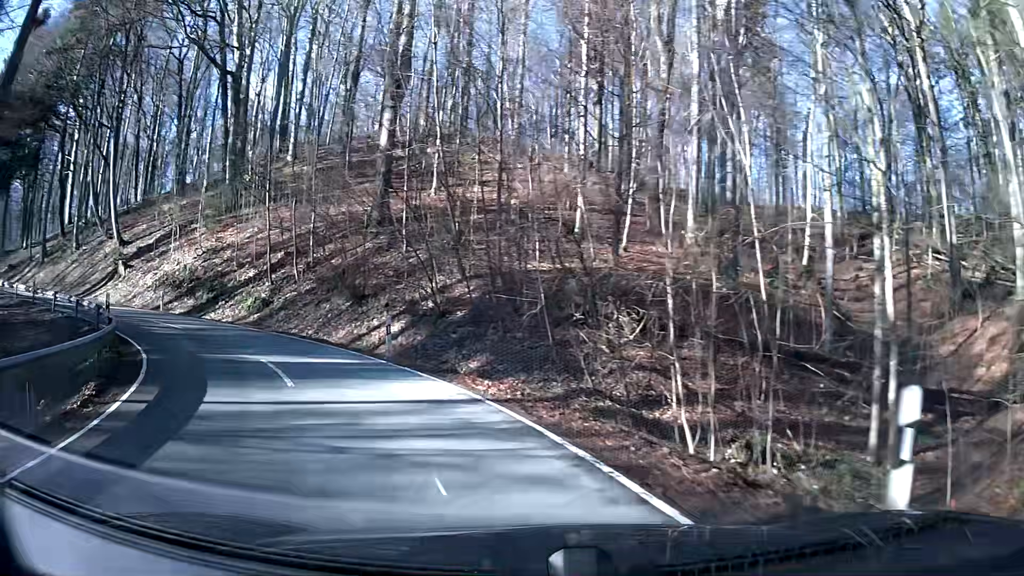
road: secondary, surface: asphalt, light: Day
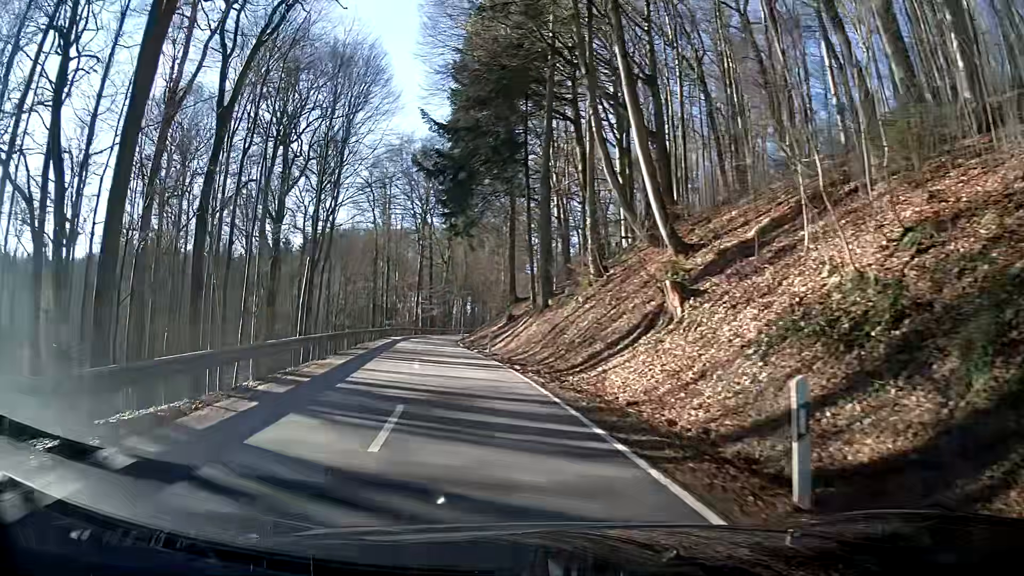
(-13.4, +24.2) m; -54°
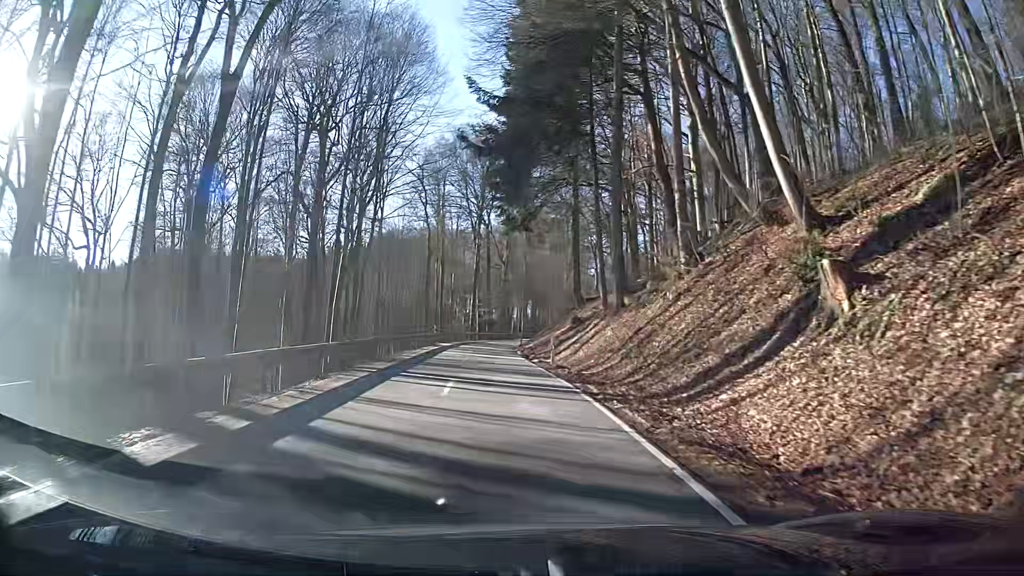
(-0.2, +6.5) m; -3°
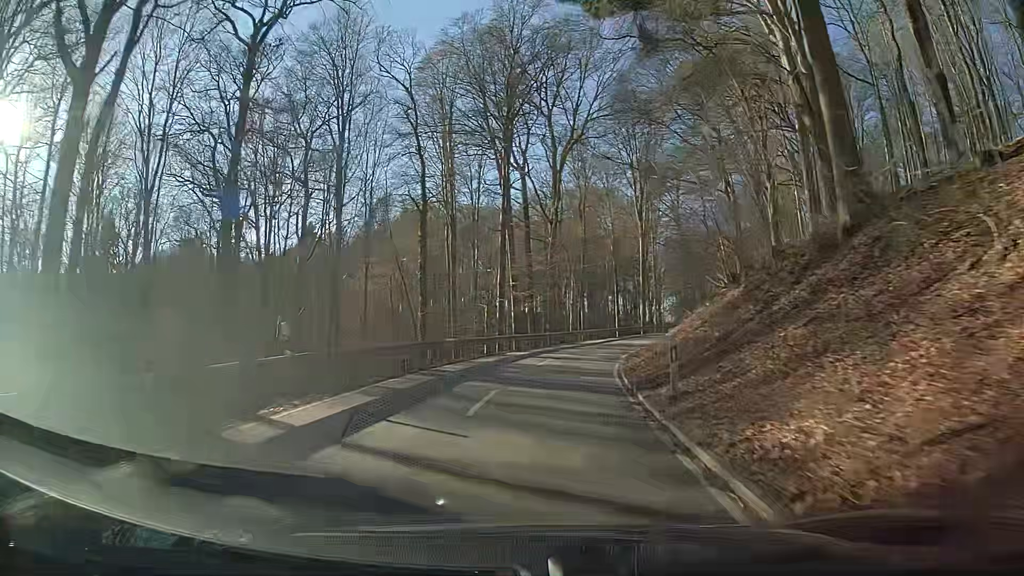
(-1.9, +39.5) m; -6°
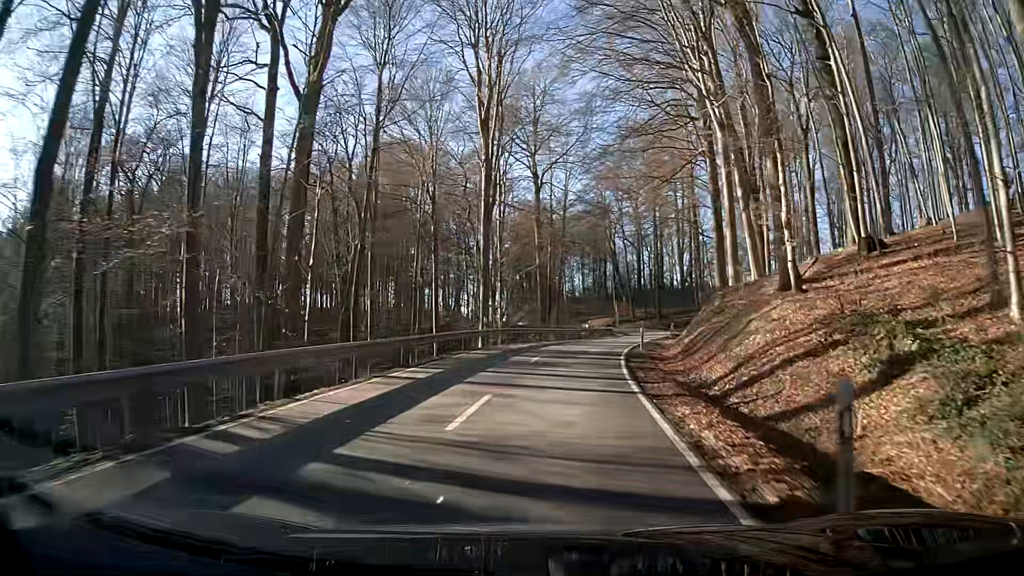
(+4.6, +37.3) m; +17°
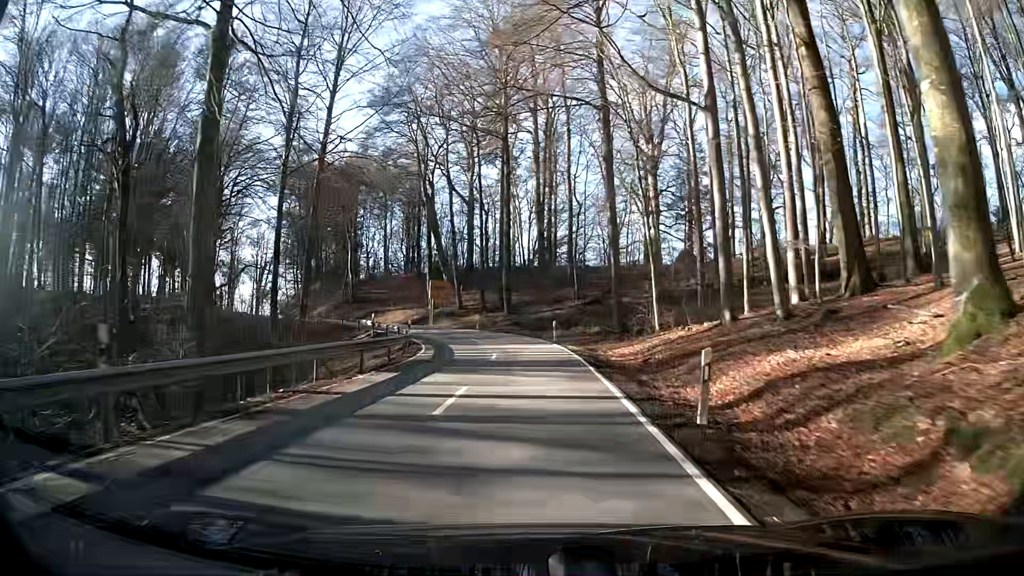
(+8.1, +45.7) m; +16°
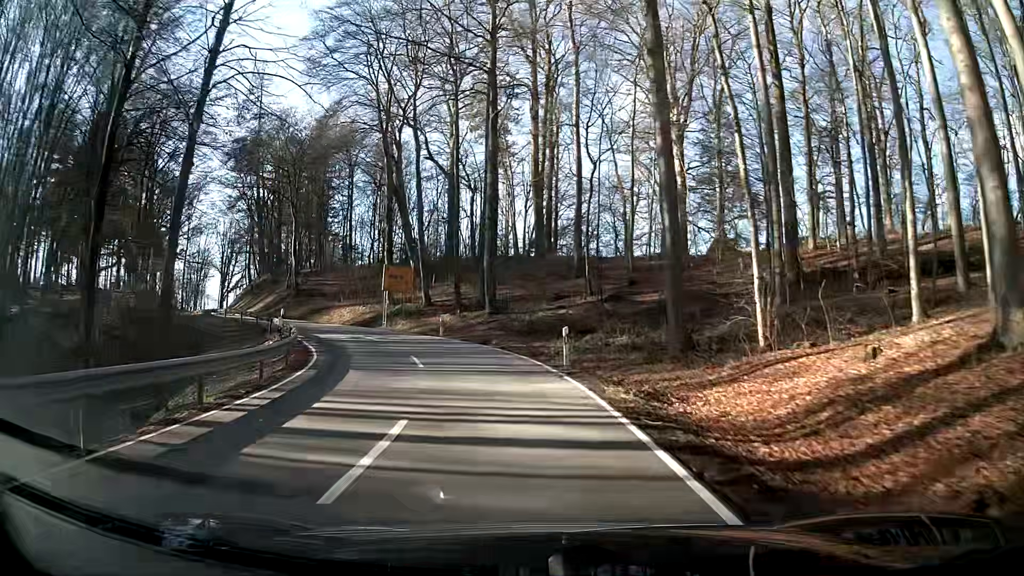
(-0.3, +16.6) m; -3°
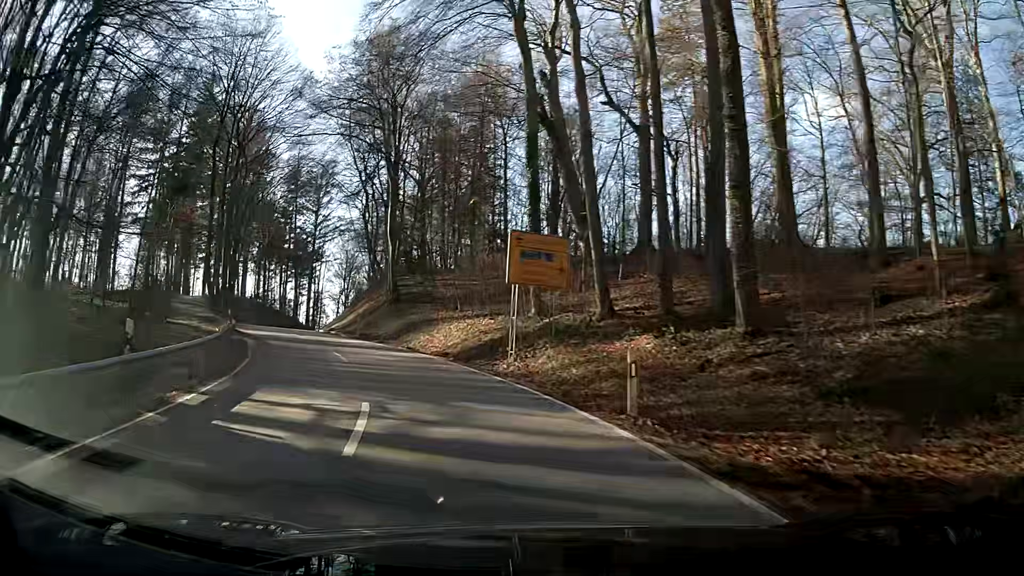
(-2.5, +22.2) m; -16°
(-1, +10) (-4, +20) (-7, +29) (-11, +38) (-15, +47) (-17, +57) (-18, +67) (-18, +77) (-18, +87) (-17, +97) m
